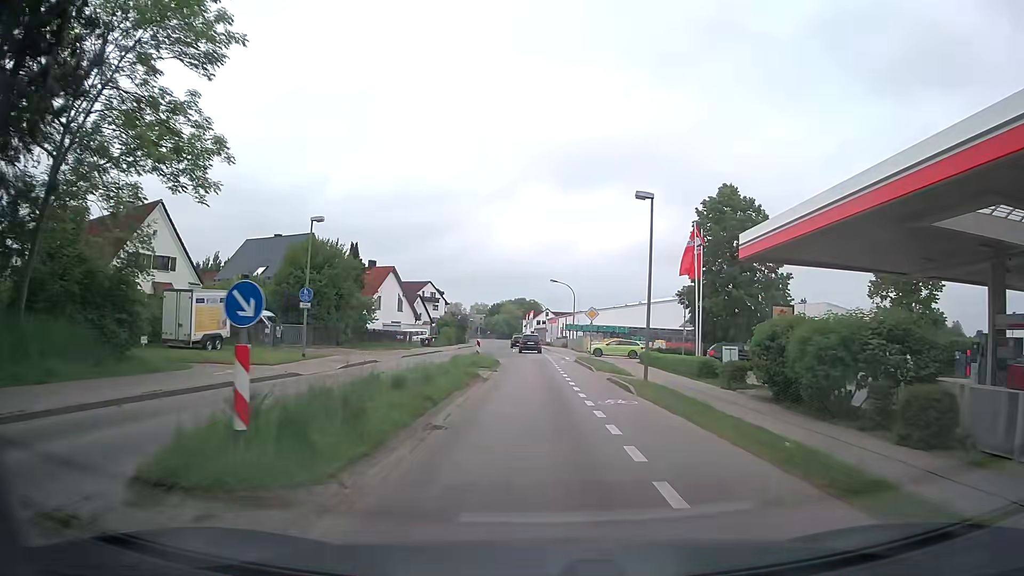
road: secondary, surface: asphalt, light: Day
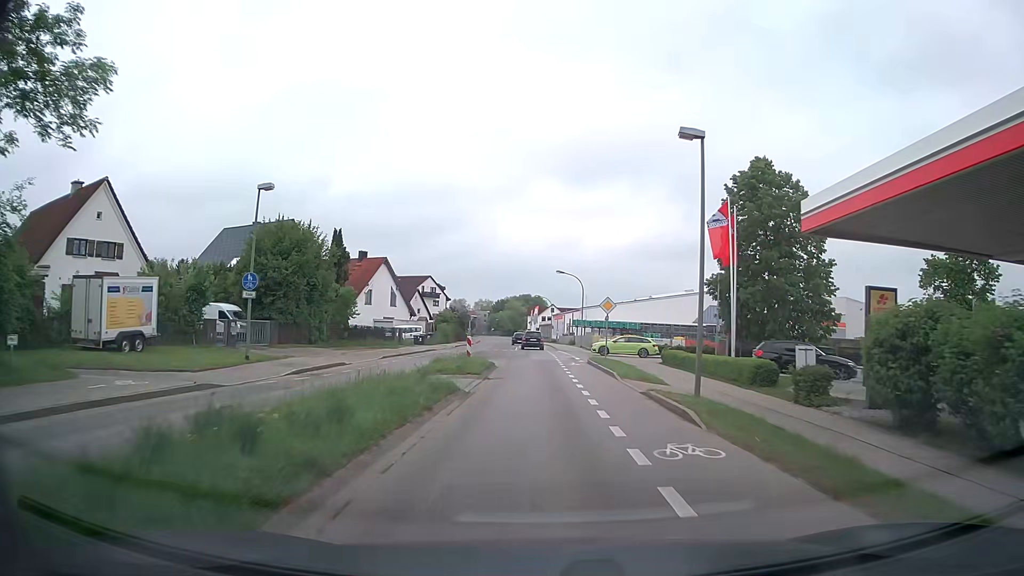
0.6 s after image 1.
(0.0, +6.5) m; -1°
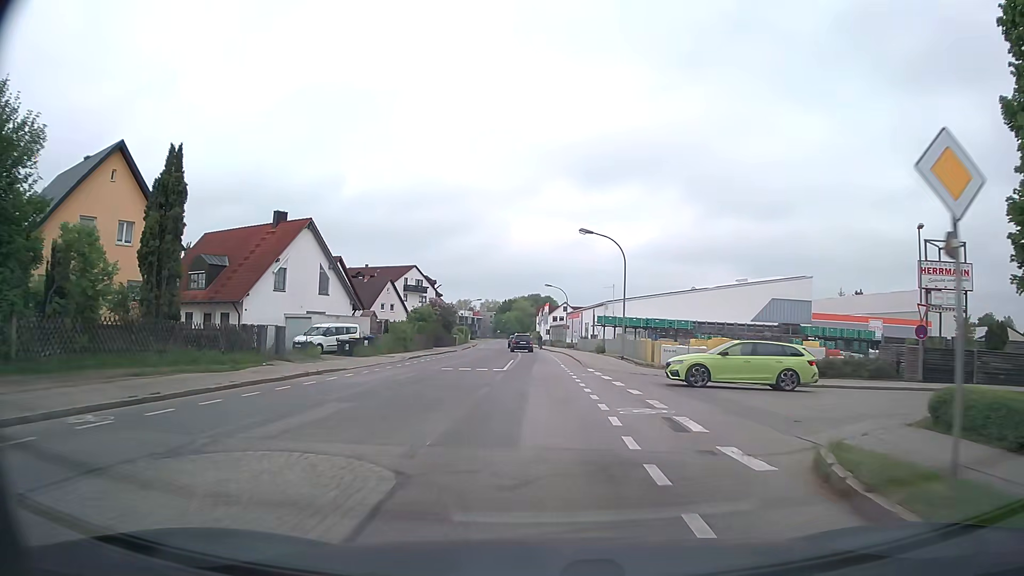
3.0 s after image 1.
(-0.1, +27.0) m; -1°
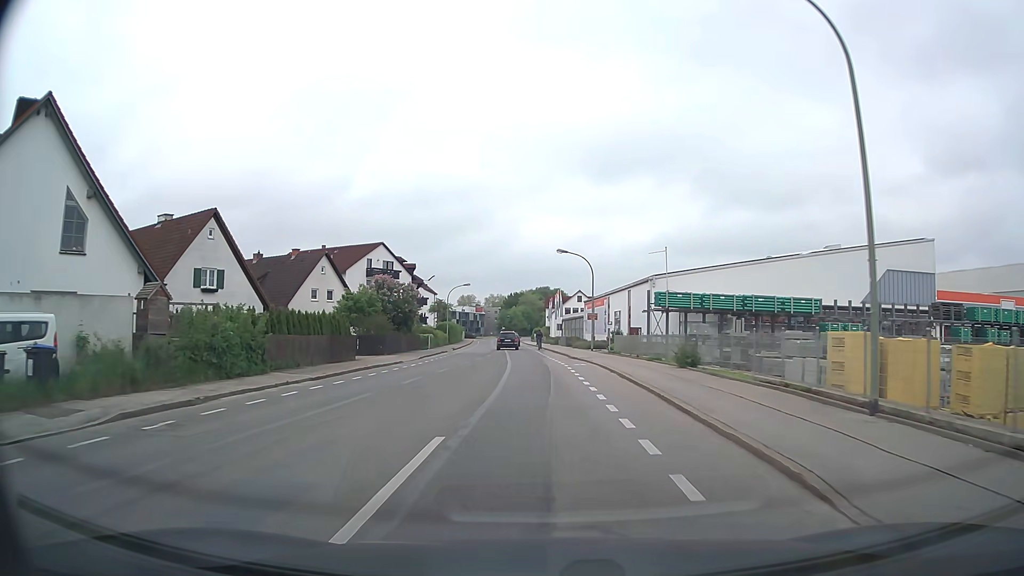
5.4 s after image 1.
(-0.2, +28.9) m; 0°
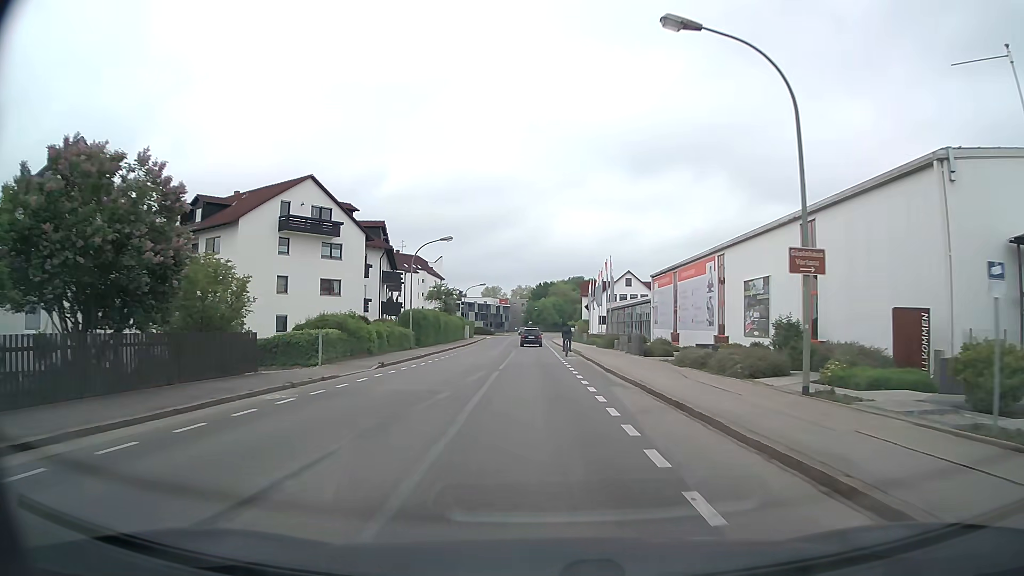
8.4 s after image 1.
(-1.0, +36.6) m; -3°
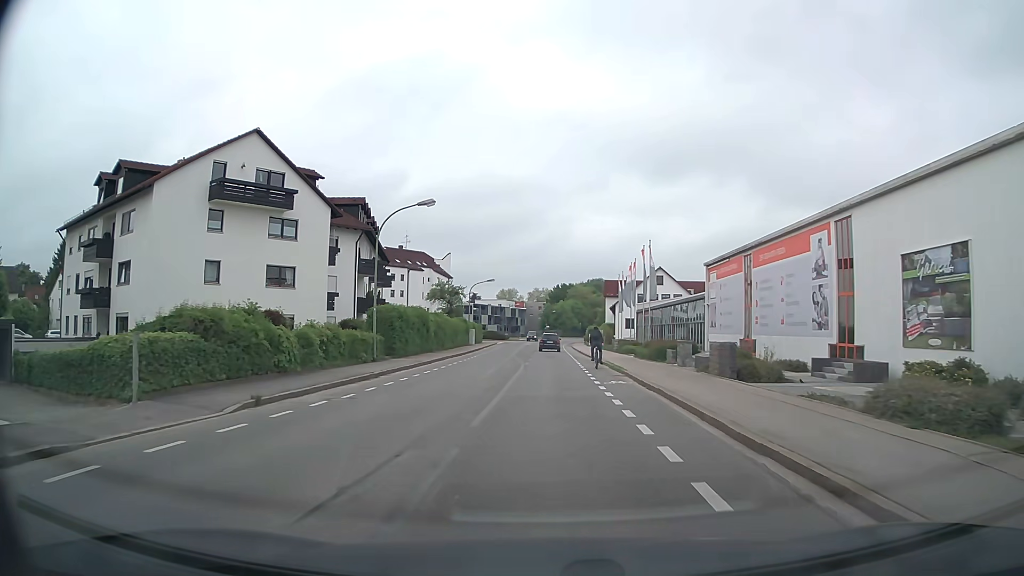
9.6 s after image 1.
(-0.3, +13.5) m; -2°
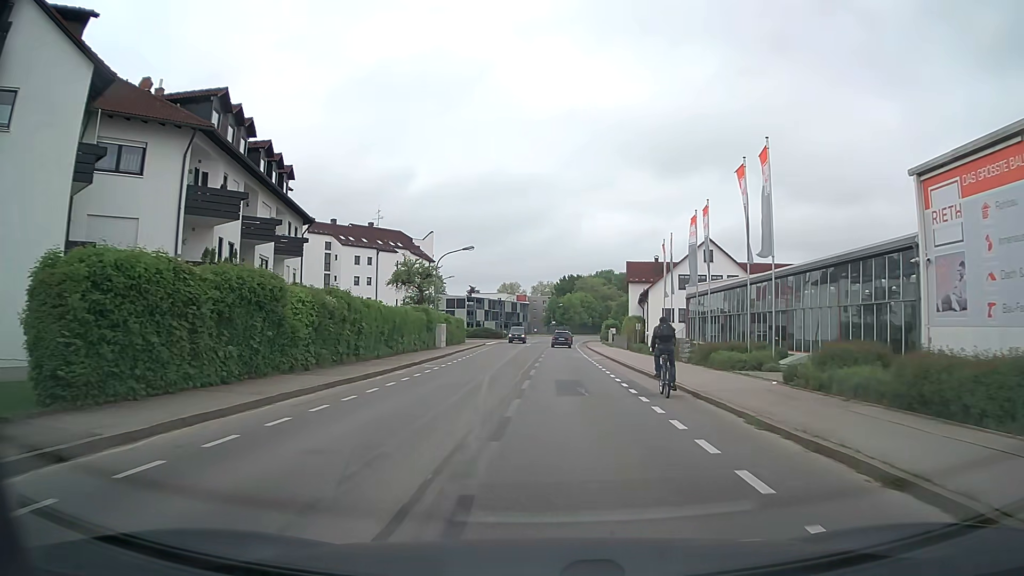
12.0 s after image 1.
(+0.2, +25.5) m; 0°
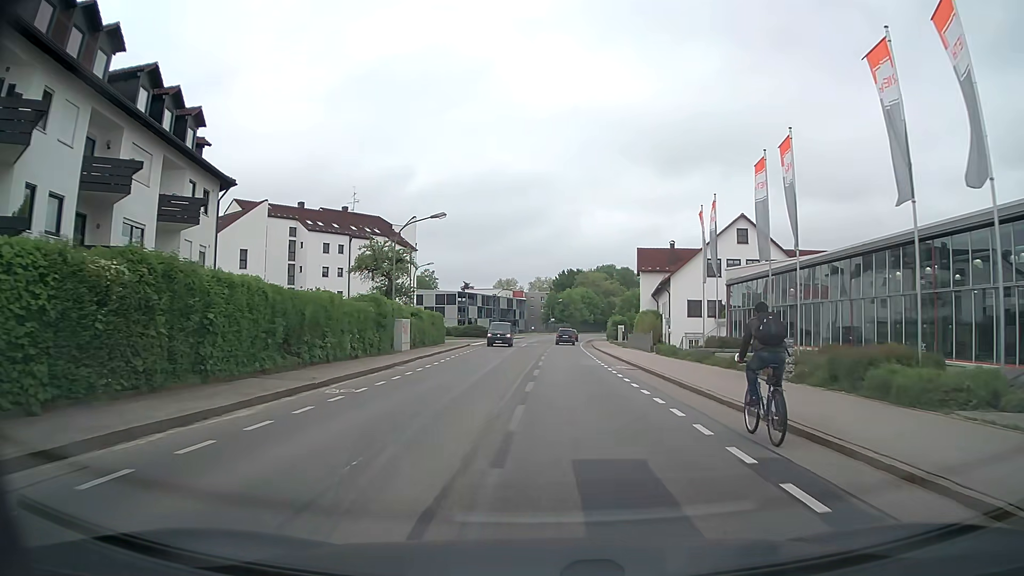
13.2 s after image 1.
(0.0, +12.7) m; 0°
